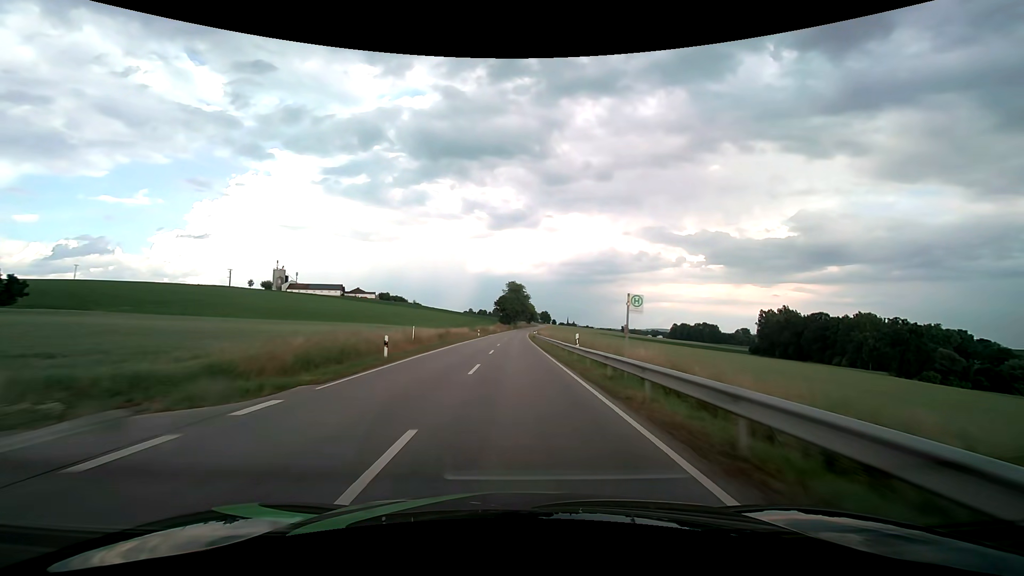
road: secondary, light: Day
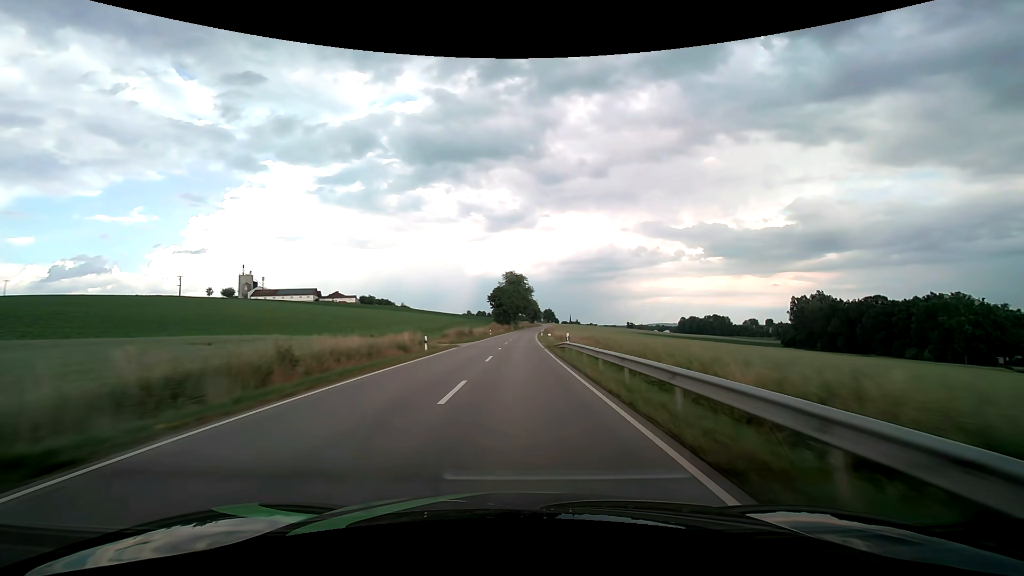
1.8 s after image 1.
(-0.1, +41.8) m; 0°
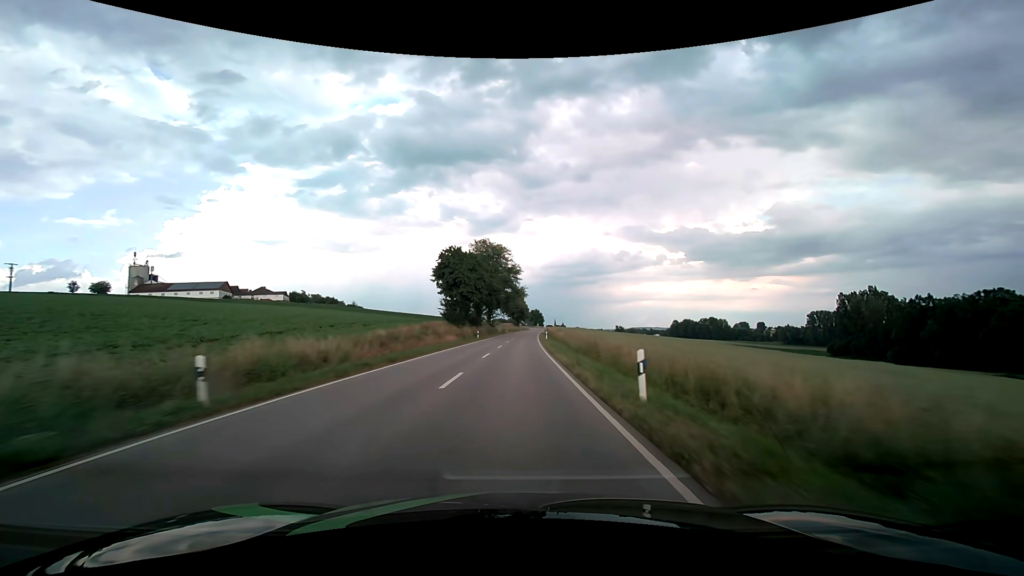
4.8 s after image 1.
(+1.0, +69.6) m; +2°
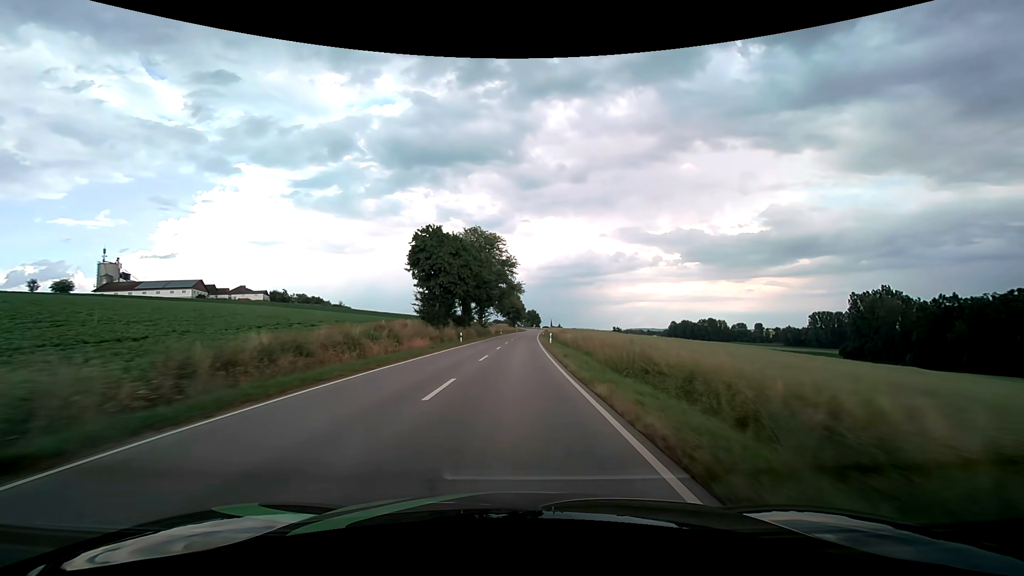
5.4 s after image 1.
(+0.1, +13.9) m; 0°
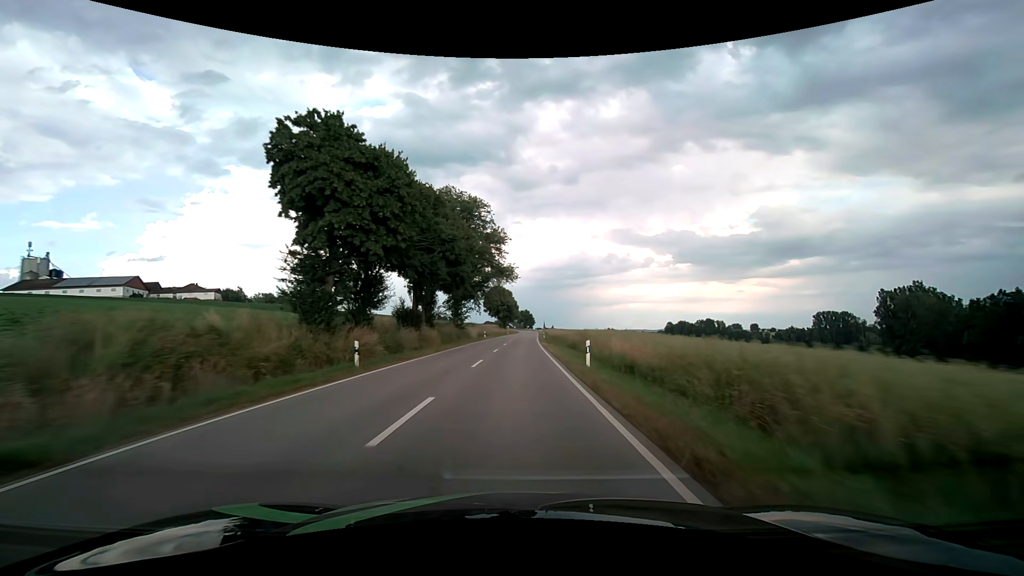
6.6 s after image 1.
(+0.2, +27.7) m; +1°
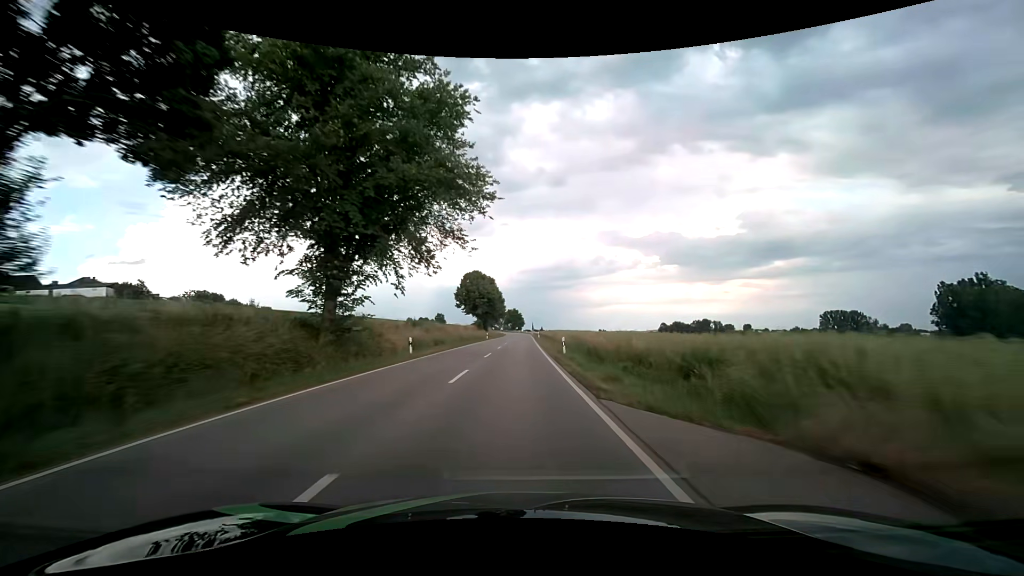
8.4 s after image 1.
(+0.5, +41.2) m; +1°
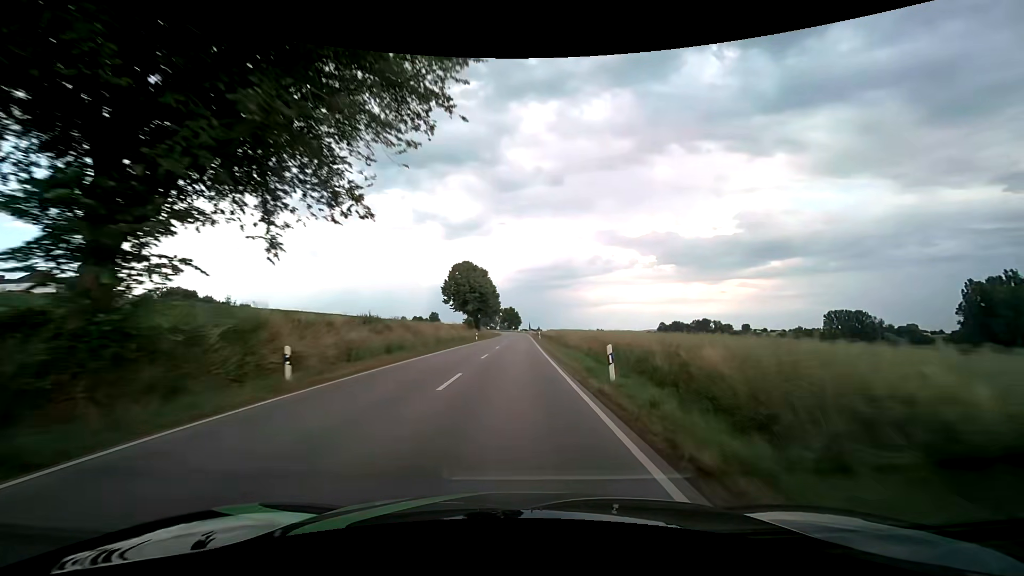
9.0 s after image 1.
(+0.1, +13.6) m; +1°
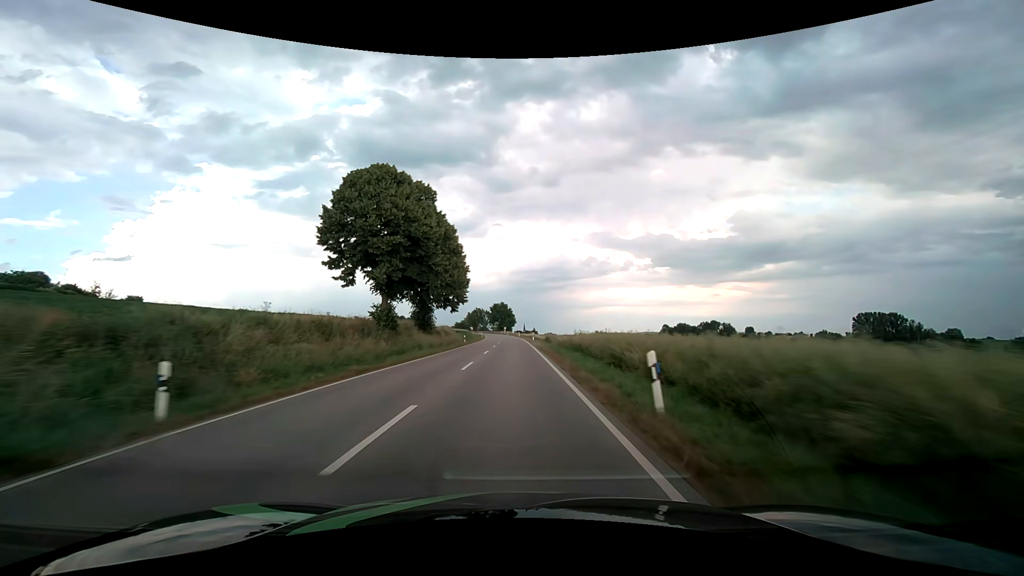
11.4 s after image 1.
(+0.4, +54.3) m; +1°
(0, +10) (0, +20) (0, +30) (0, +40) (0, +50) (-1, +60) (-1, +70) (-1, +80) (-1, +90) (-2, +100) m
